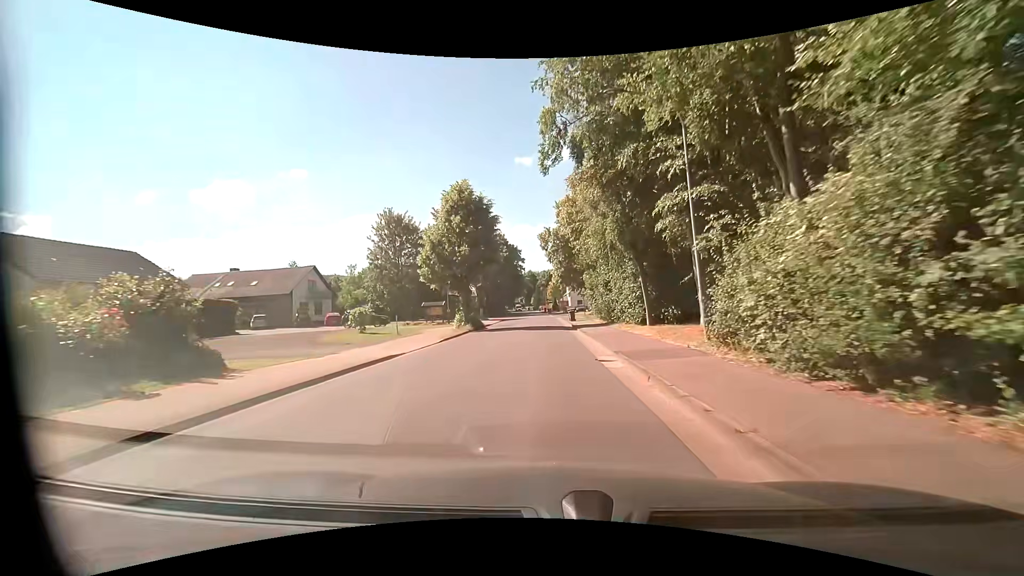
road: unclassified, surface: asphalt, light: Day
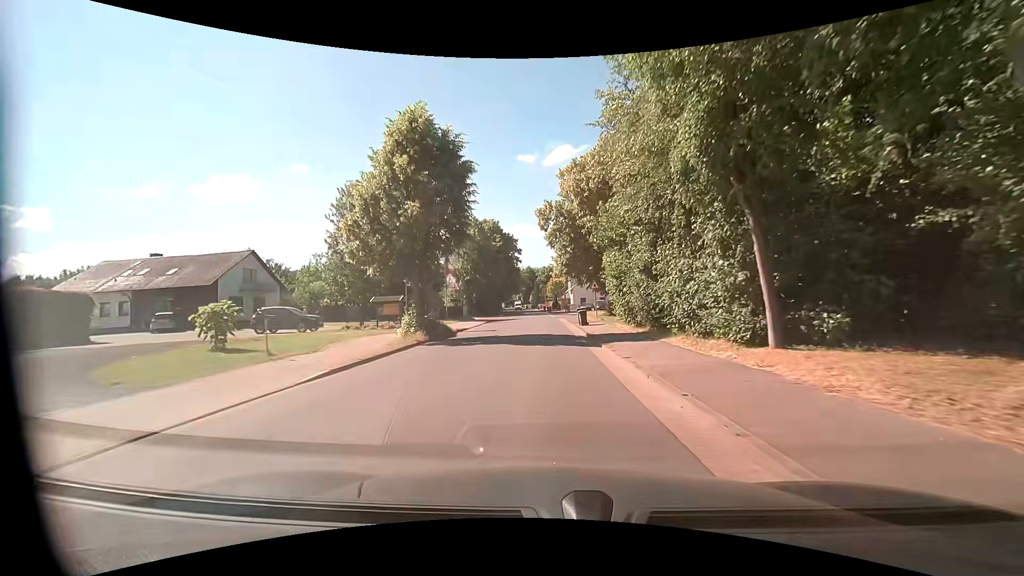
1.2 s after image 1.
(+0.1, +13.3) m; 0°
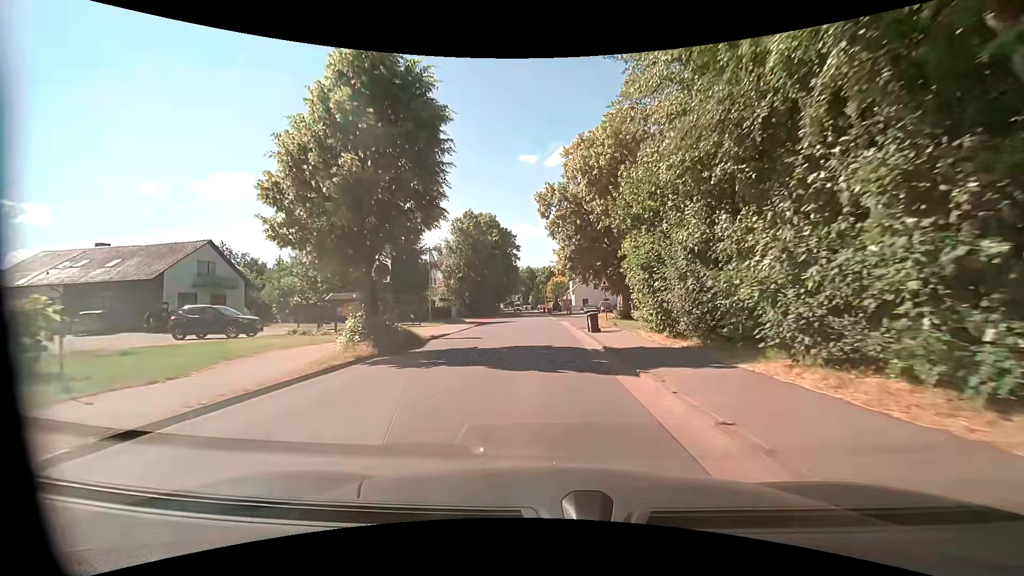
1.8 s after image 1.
(0.0, +6.6) m; 0°
